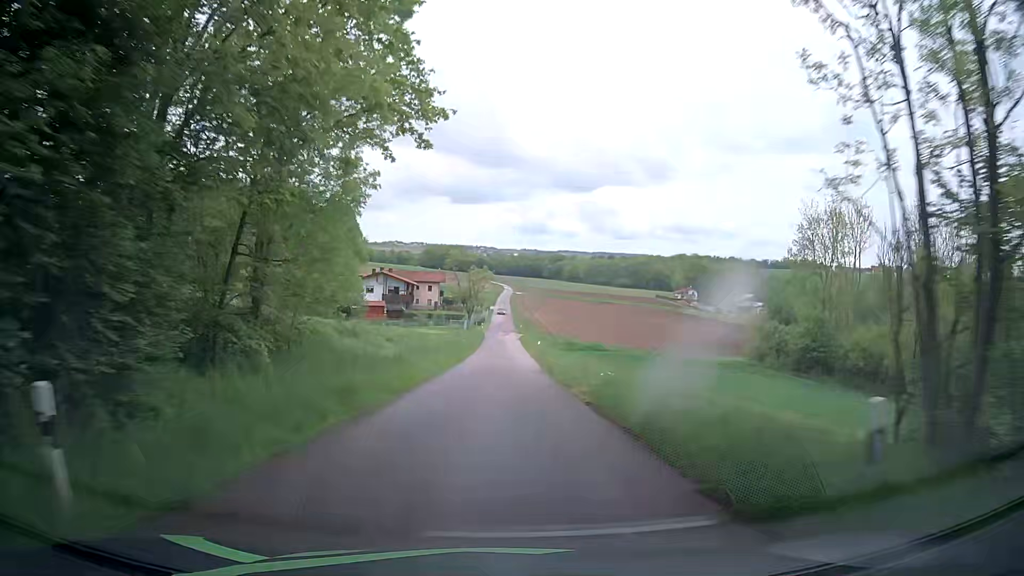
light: Day
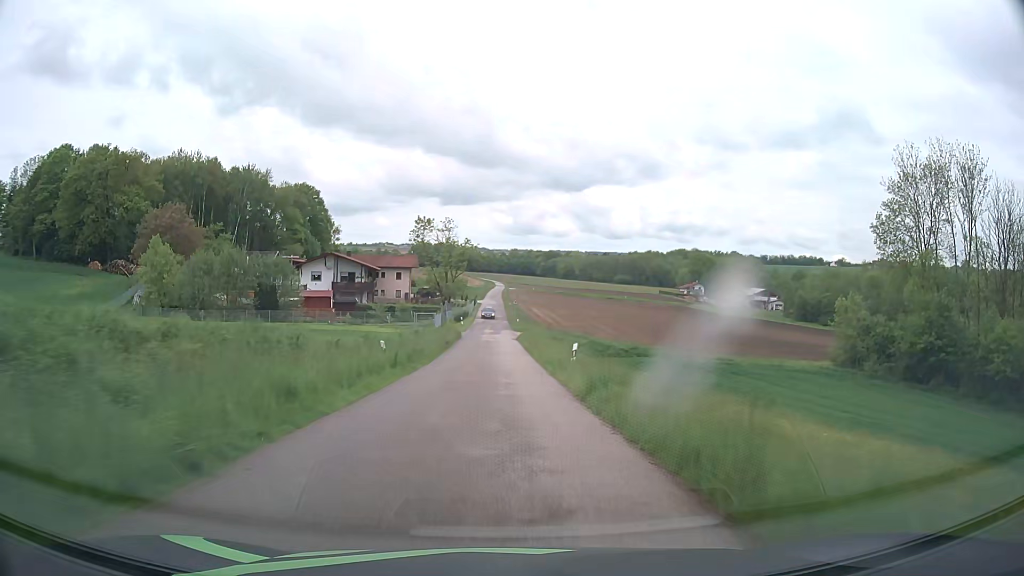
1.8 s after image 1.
(+0.4, +32.7) m; +1°
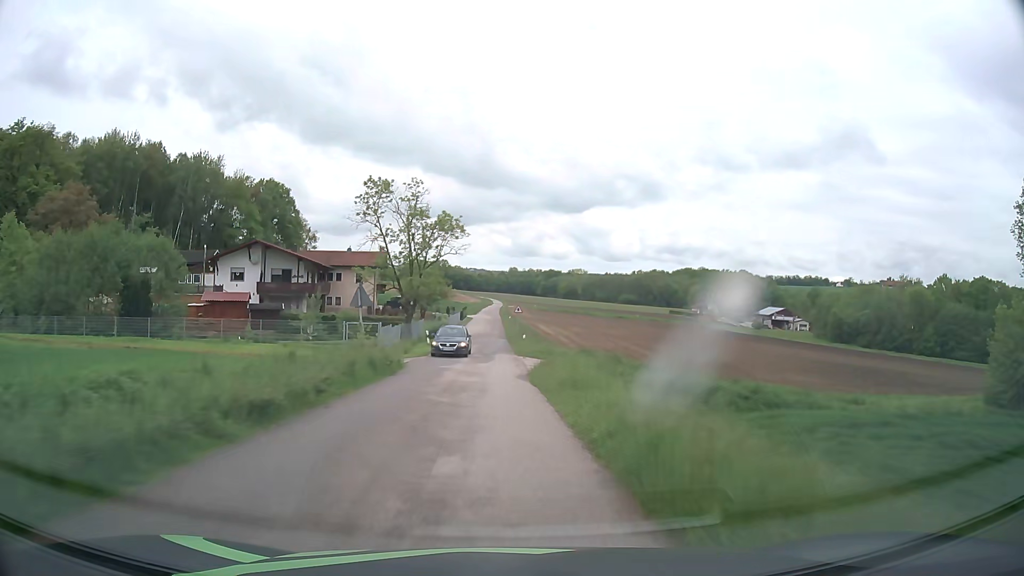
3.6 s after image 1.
(0.0, +30.1) m; 0°
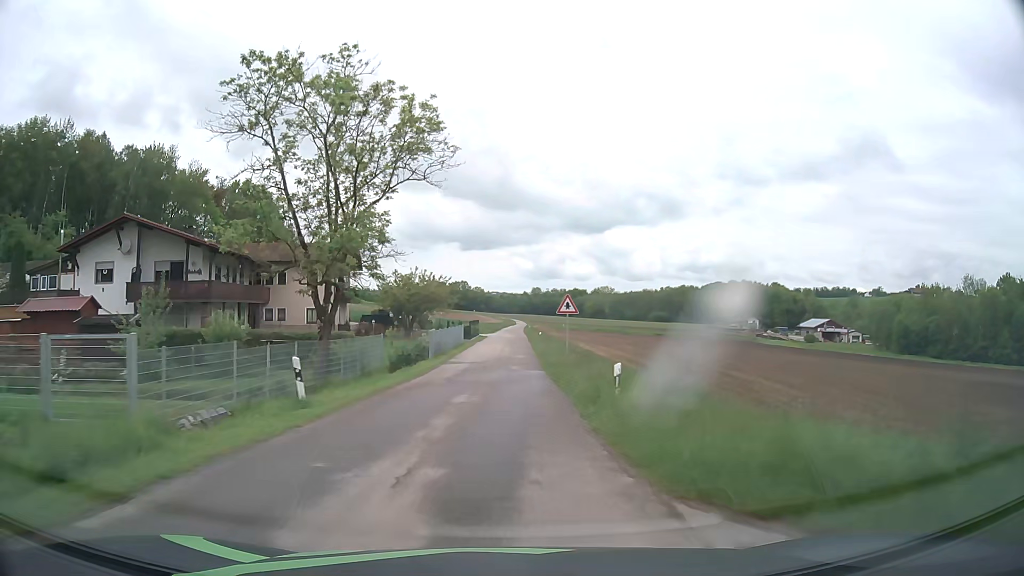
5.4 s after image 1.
(-0.3, +29.4) m; -2°
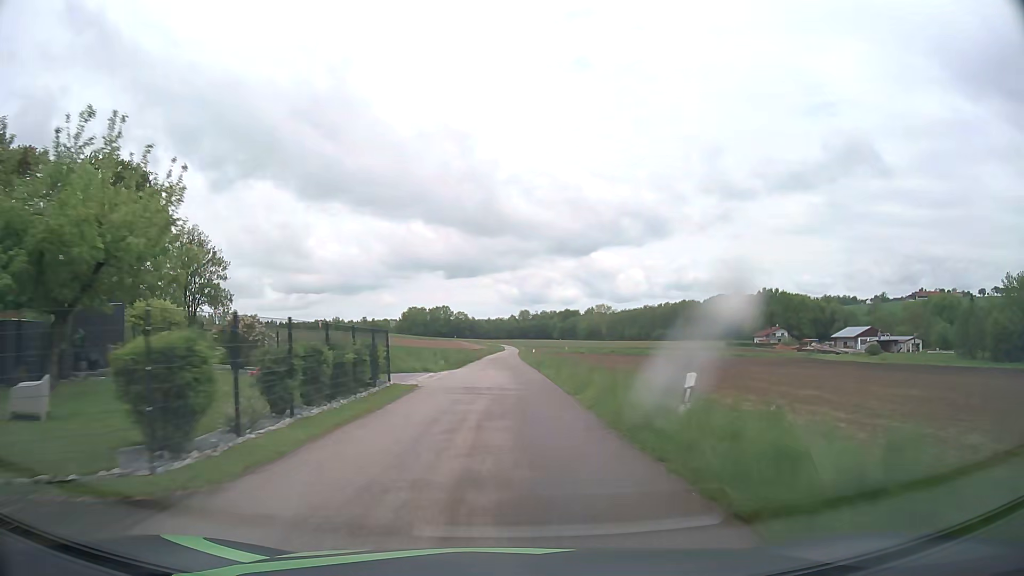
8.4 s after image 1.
(+0.3, +53.1) m; +1°
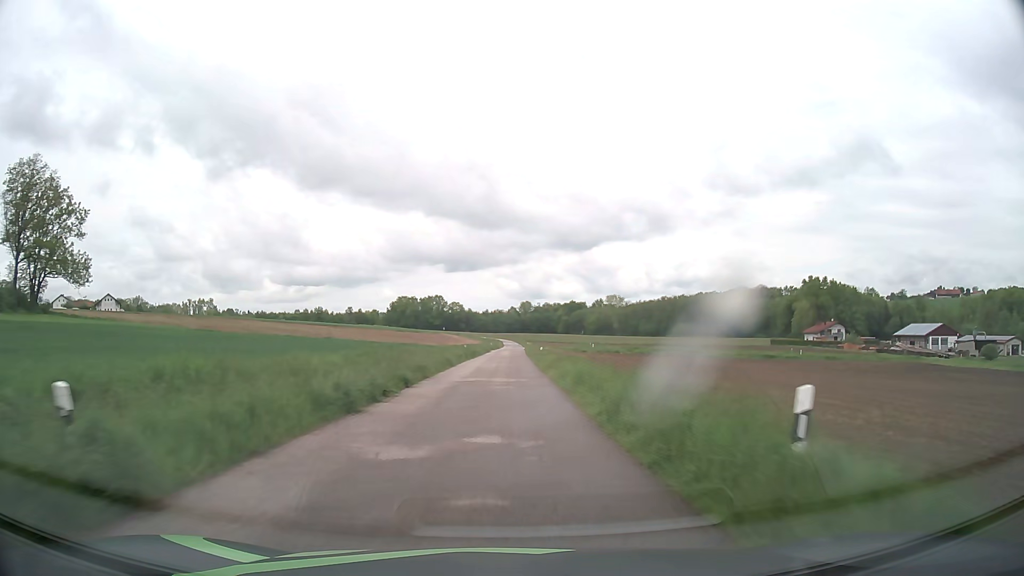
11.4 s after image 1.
(0.0, +54.9) m; 0°
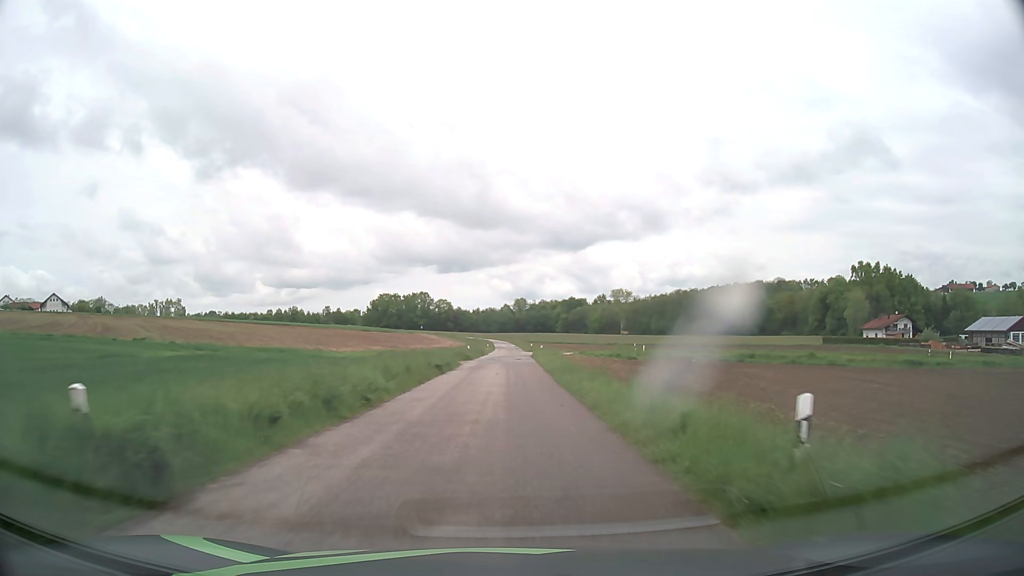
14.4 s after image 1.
(+0.2, +50.0) m; +1°
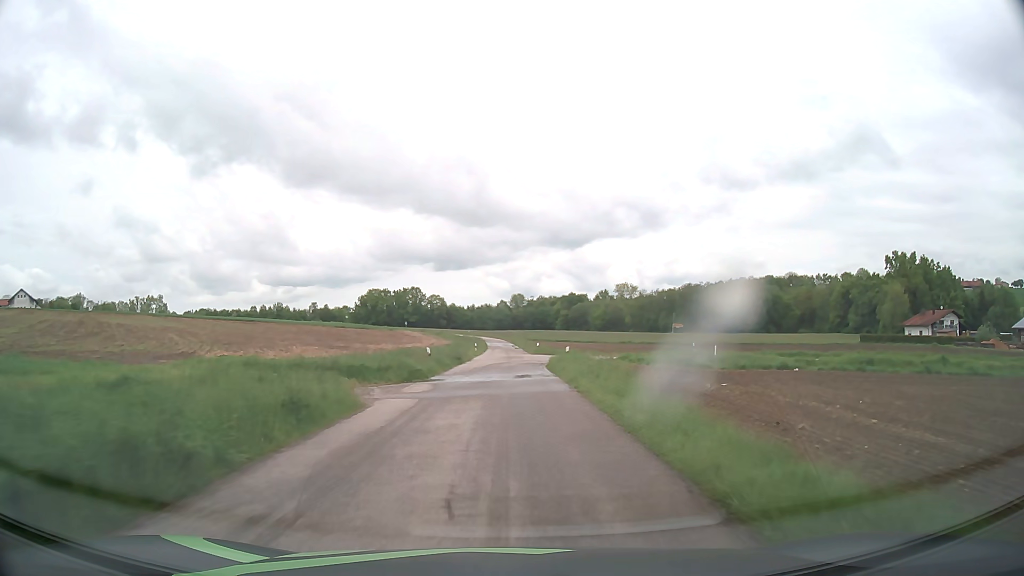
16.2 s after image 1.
(+0.1, +26.4) m; 0°
(0, +10) (0, +20) (0, +30) (+1, +40) (+7, +47) (+17, +49) (+27, +48) (+37, +47) (+47, +45) (+57, +44) m
